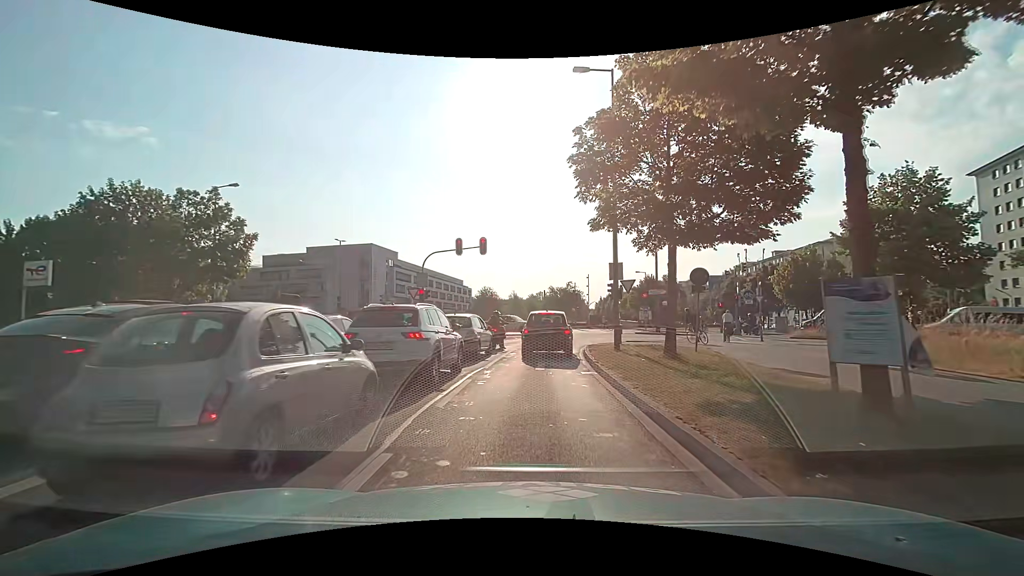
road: secondary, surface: asphalt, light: Day
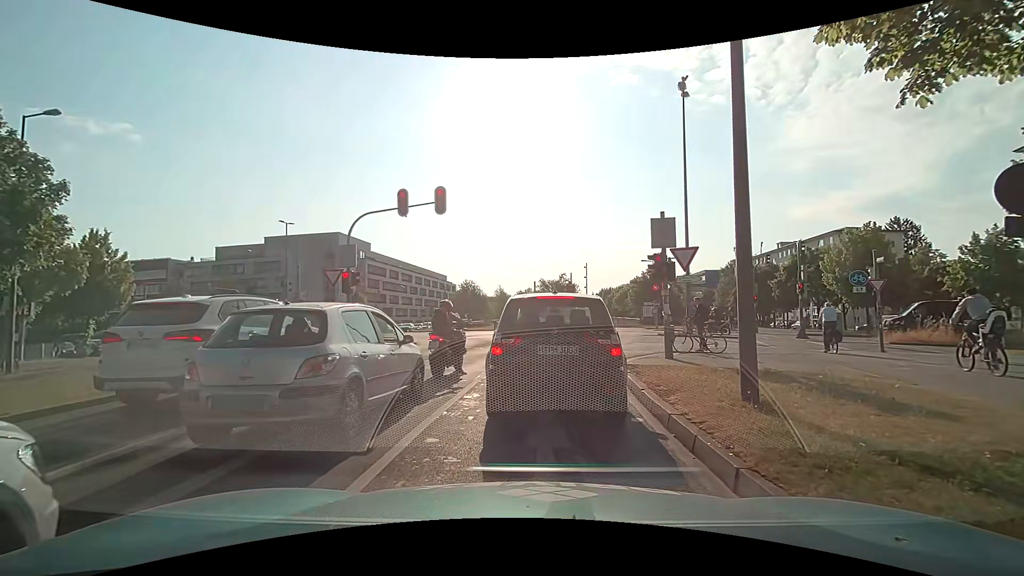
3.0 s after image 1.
(+0.2, +10.7) m; +2°
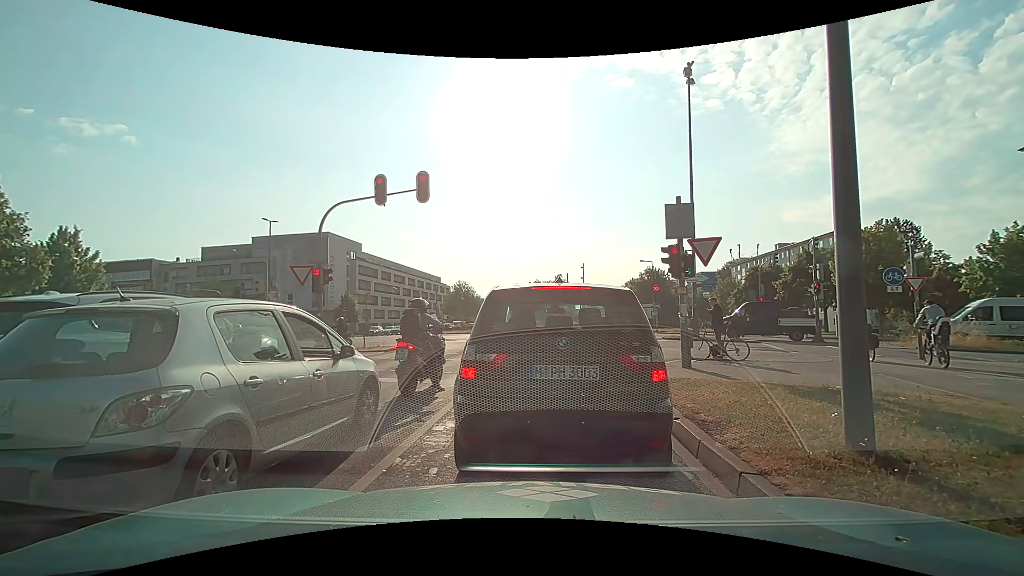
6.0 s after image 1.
(+0.1, +2.1) m; +2°
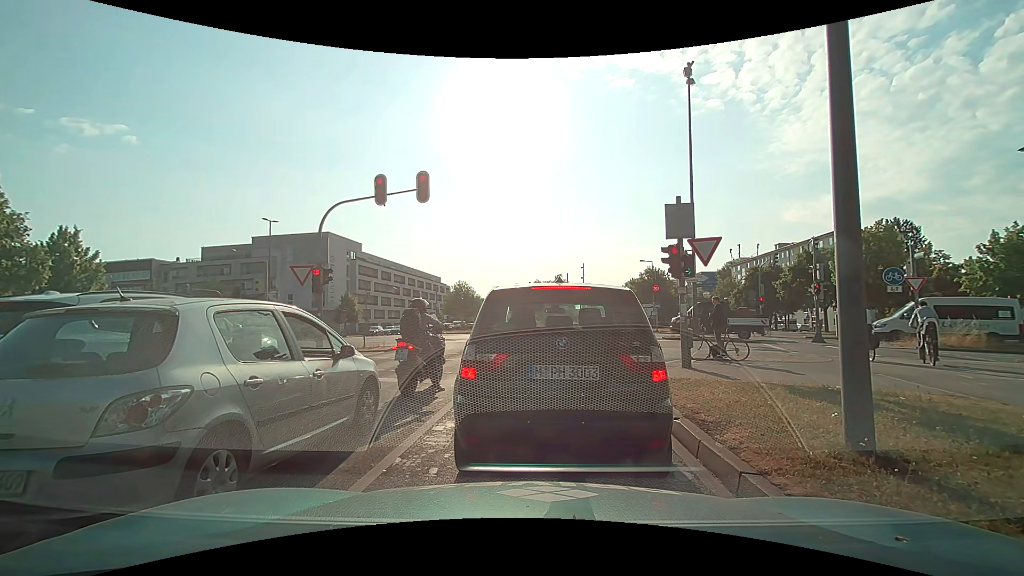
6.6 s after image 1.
(0.0, 0.0) m; 0°
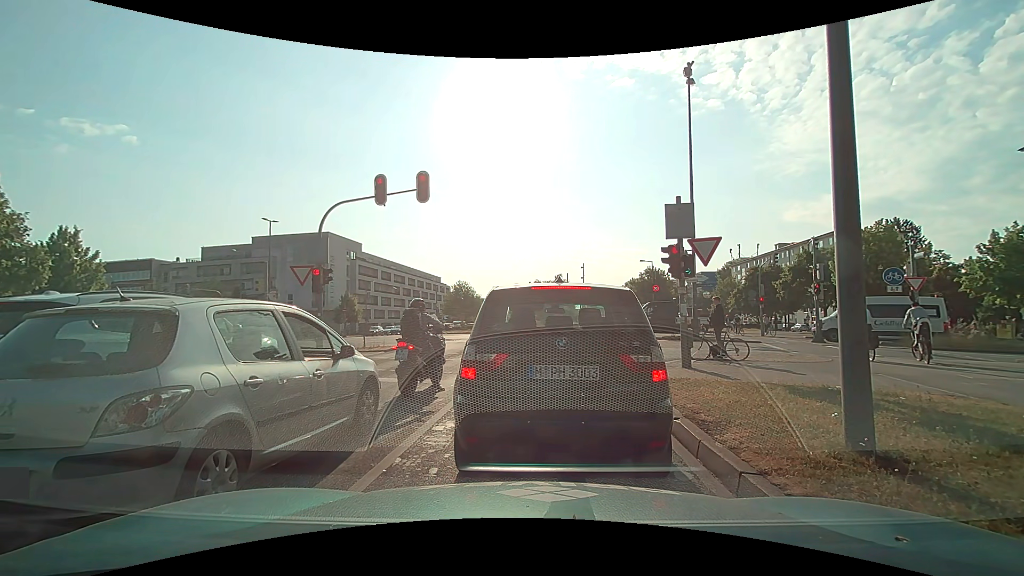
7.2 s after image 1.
(0.0, 0.0) m; 0°
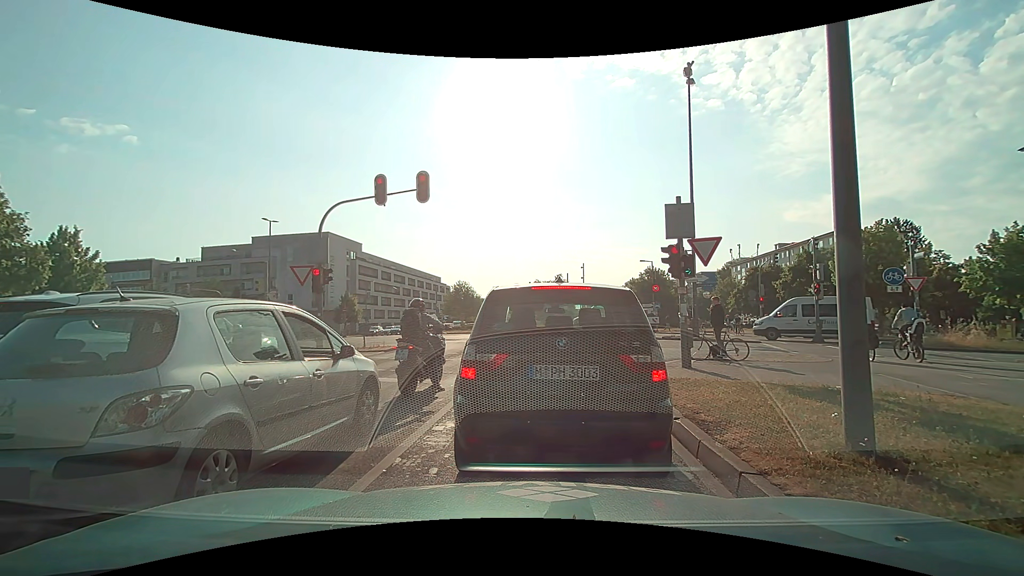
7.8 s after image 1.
(0.0, 0.0) m; 0°
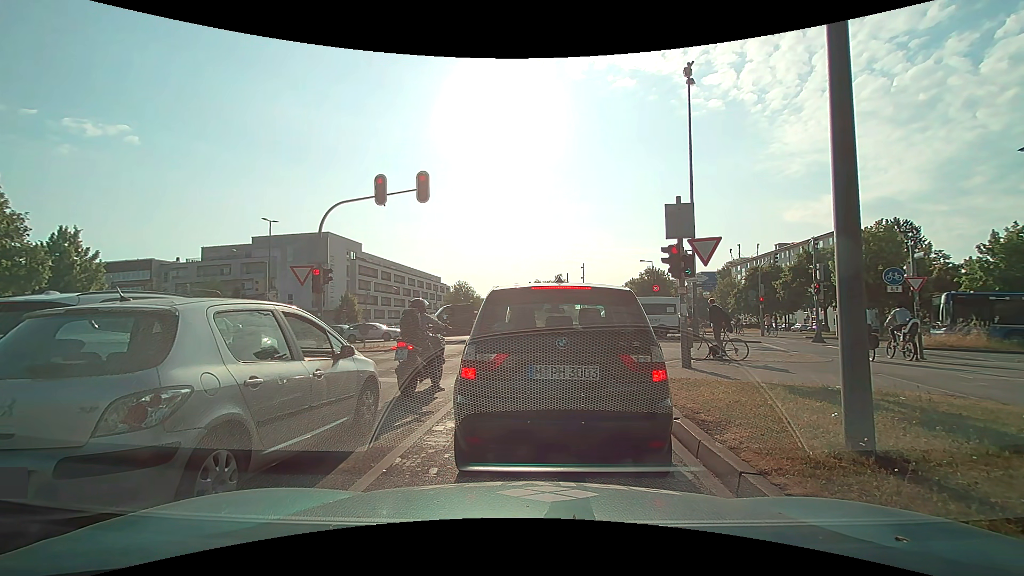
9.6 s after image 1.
(0.0, 0.0) m; 0°
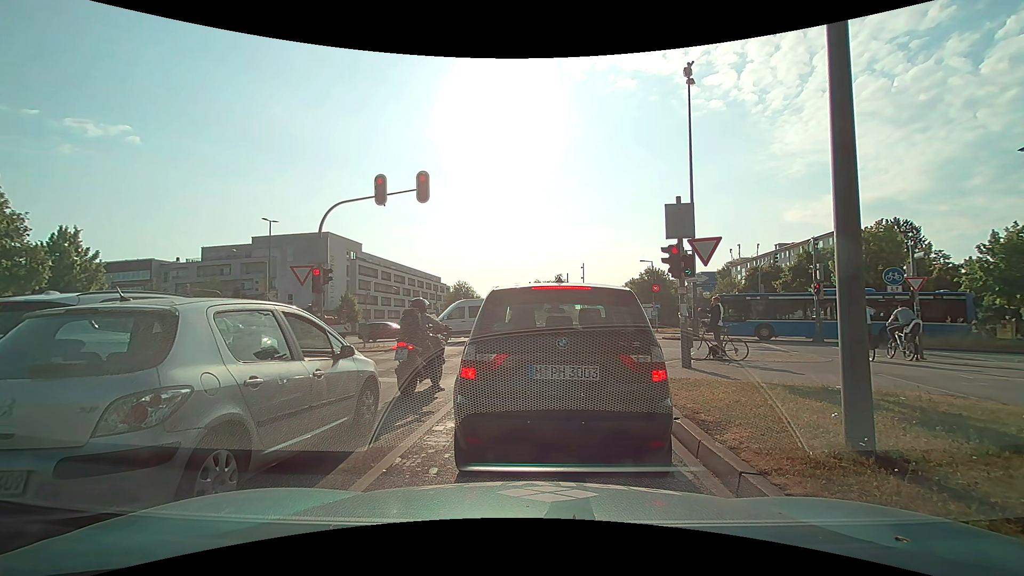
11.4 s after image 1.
(0.0, 0.0) m; 0°
(0, +10) (+1, +20) (+3, +30) (+6, +39) (+8, +49) (+9, +59) (+11, +69) (+11, +79) (+12, +89) (+12, +99) m
